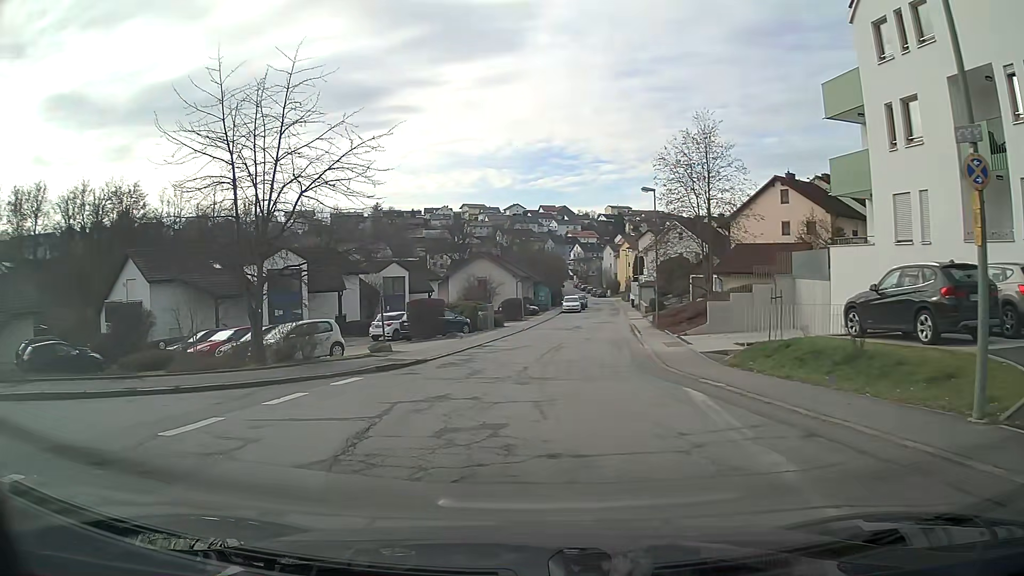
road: residential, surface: asphalt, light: Day
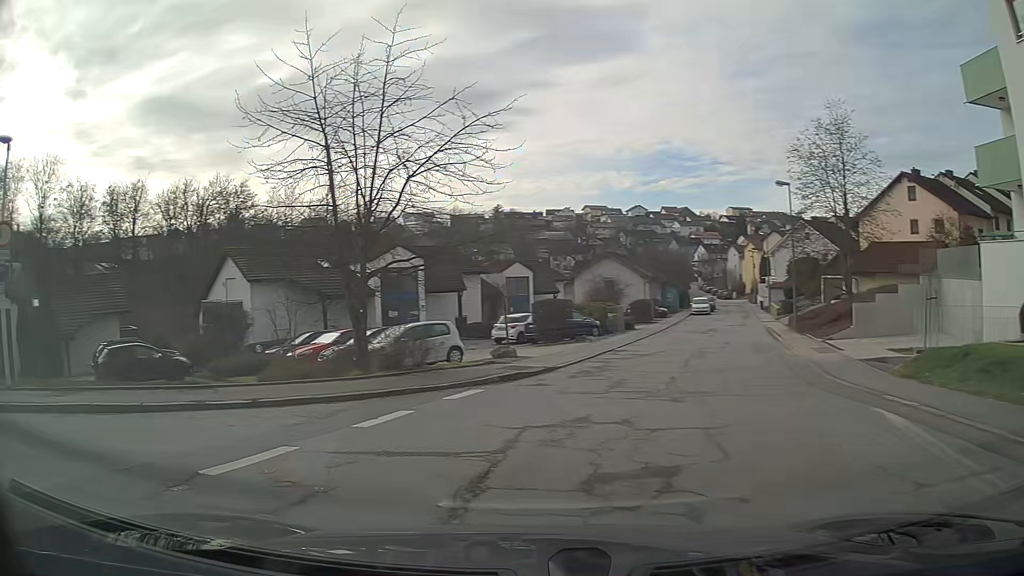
(-0.2, +2.3) m; -12°
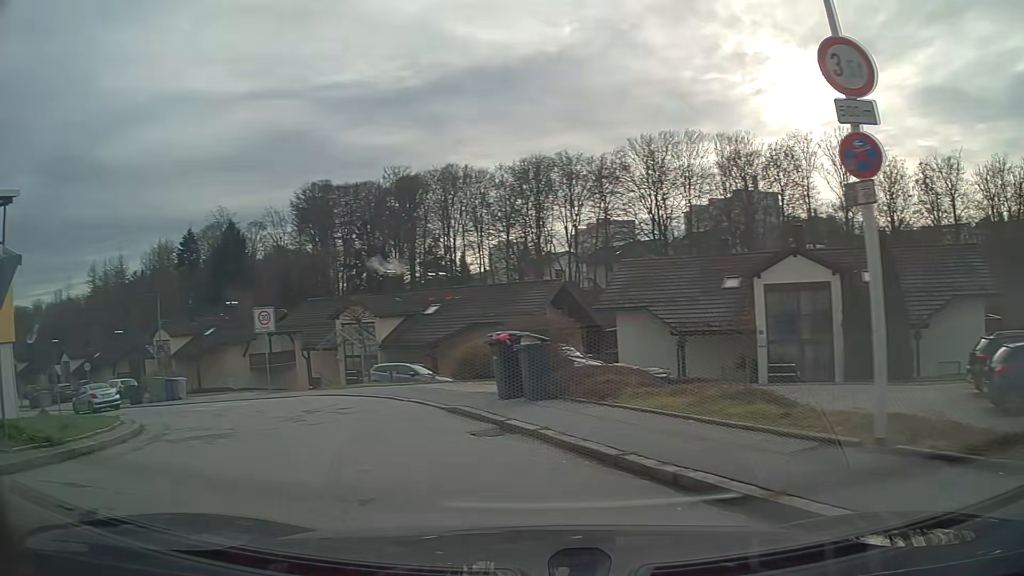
(-5.7, +7.4) m; -66°
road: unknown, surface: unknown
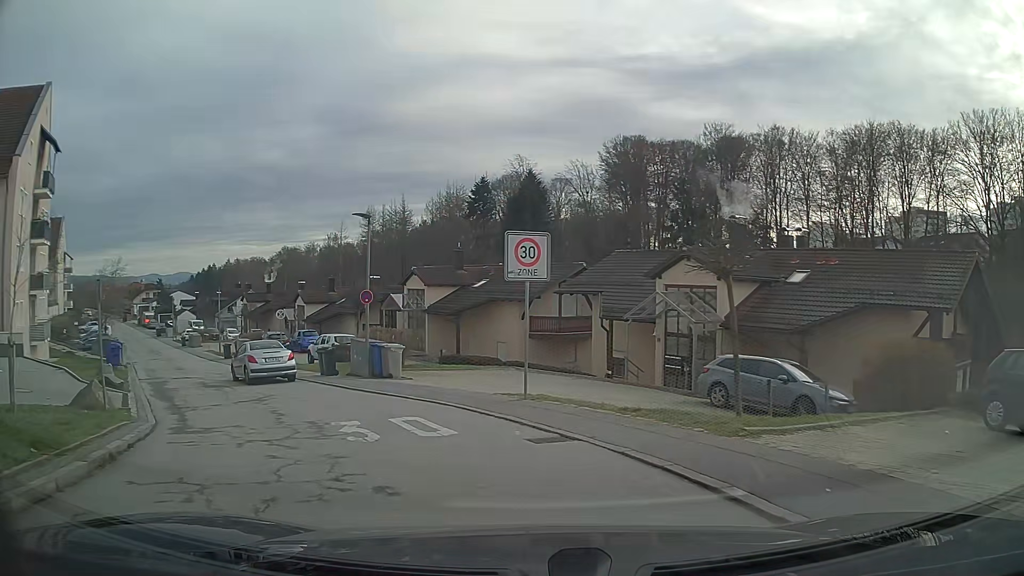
(-3.0, +11.8) m; -25°
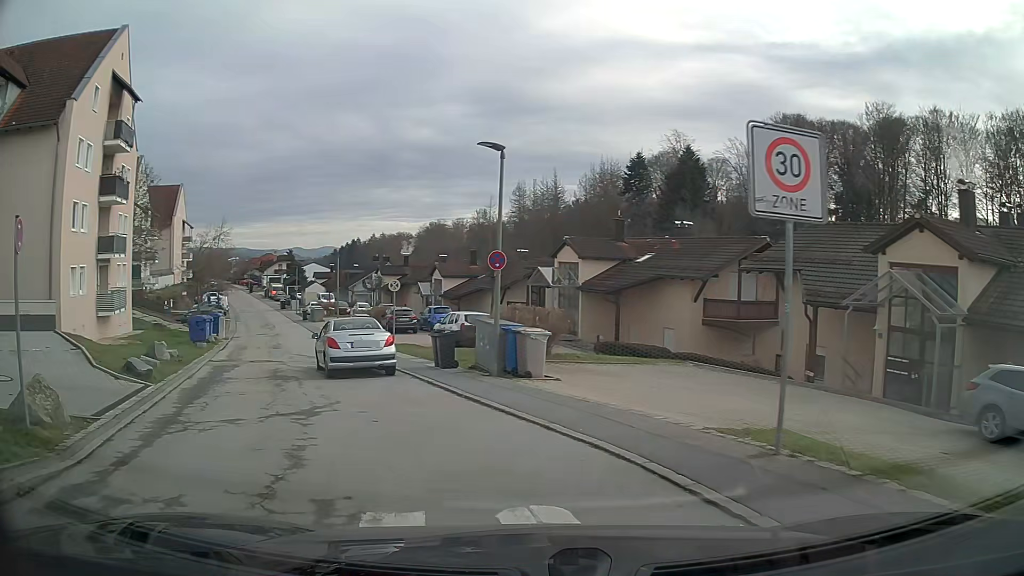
(-0.7, +6.2) m; -15°
